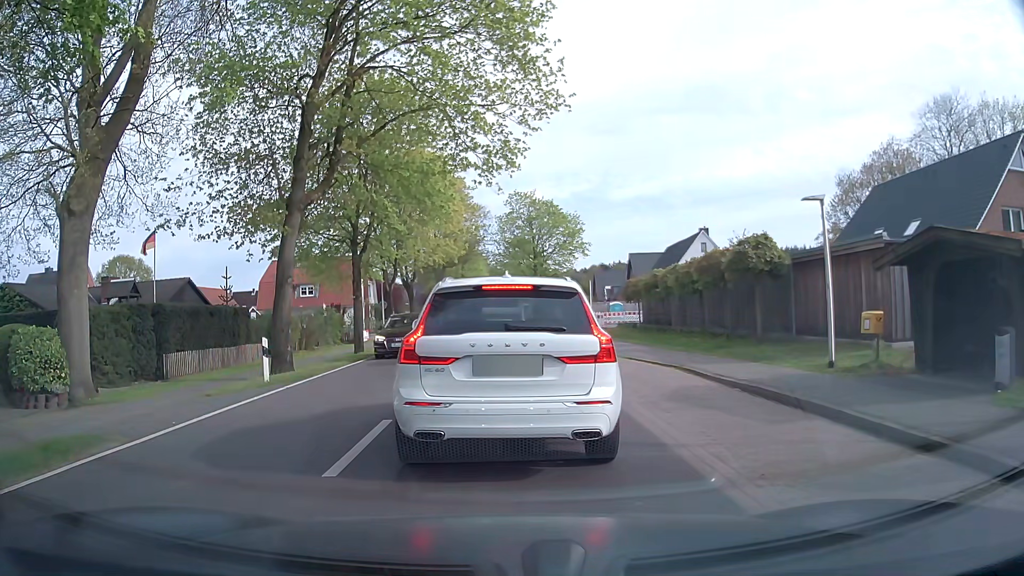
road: tertiary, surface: asphalt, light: Day
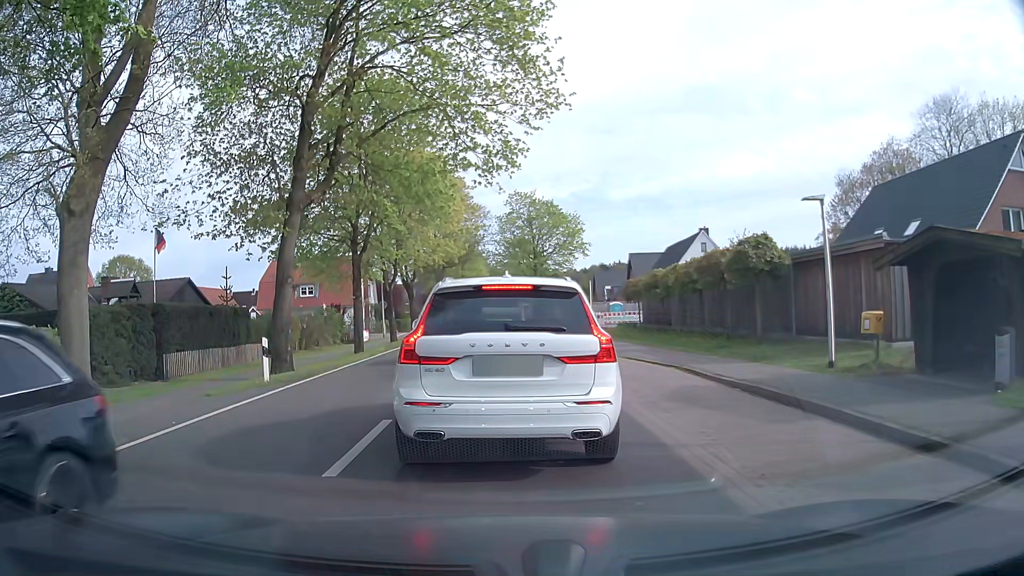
(0.0, 0.0) m; 0°
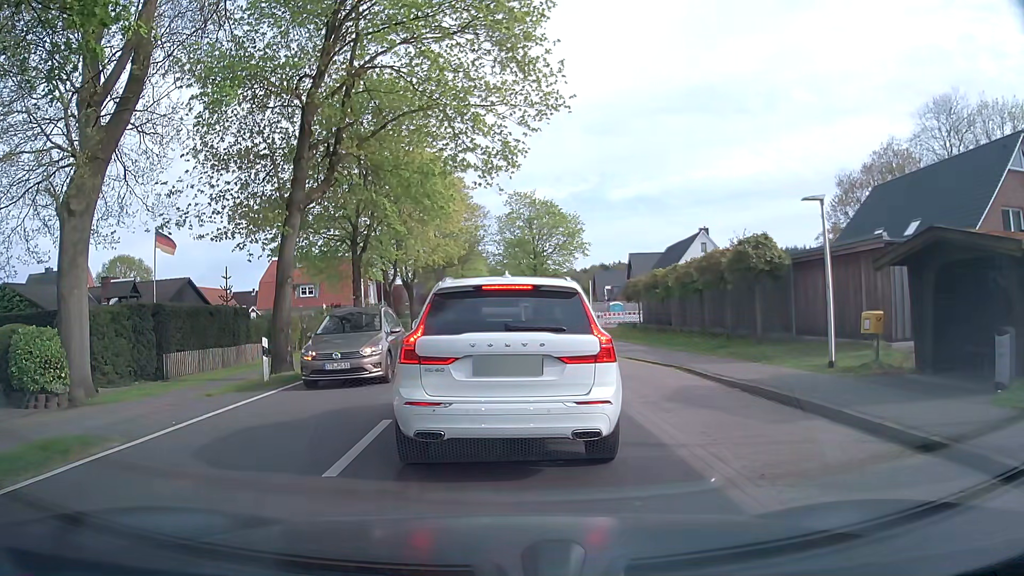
(0.0, 0.0) m; 0°
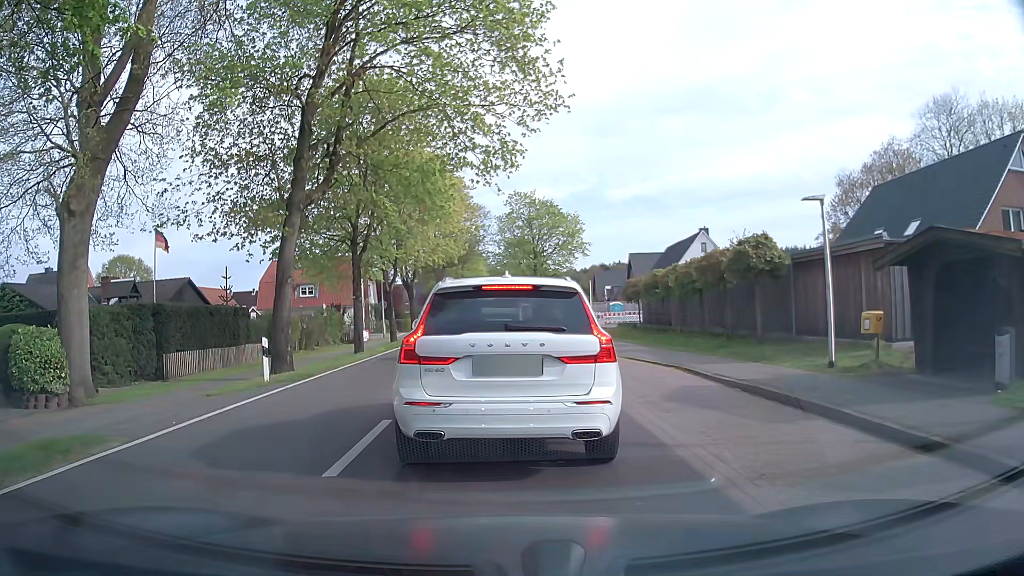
(0.0, 0.0) m; 0°
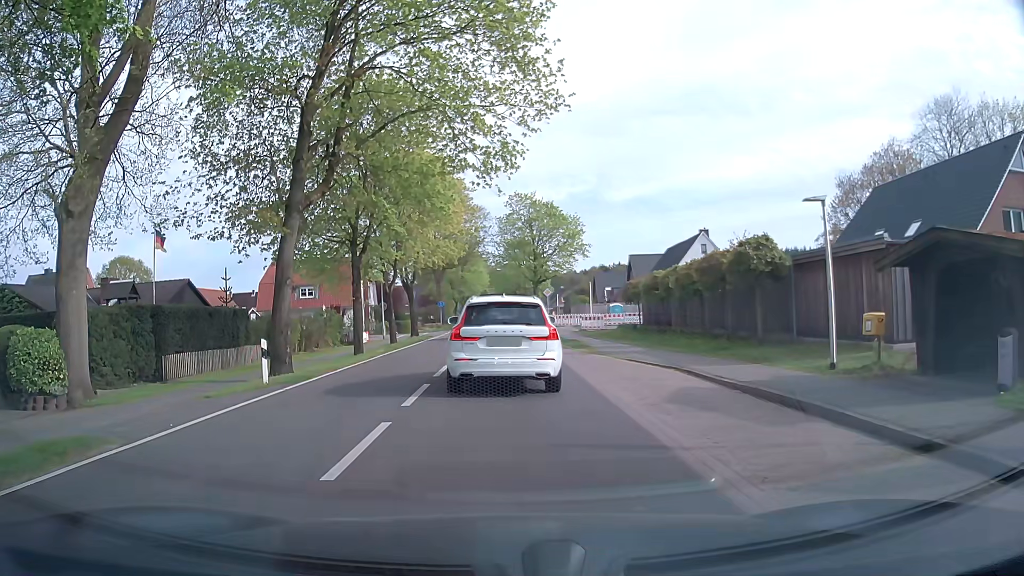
(0.0, +0.1) m; 0°
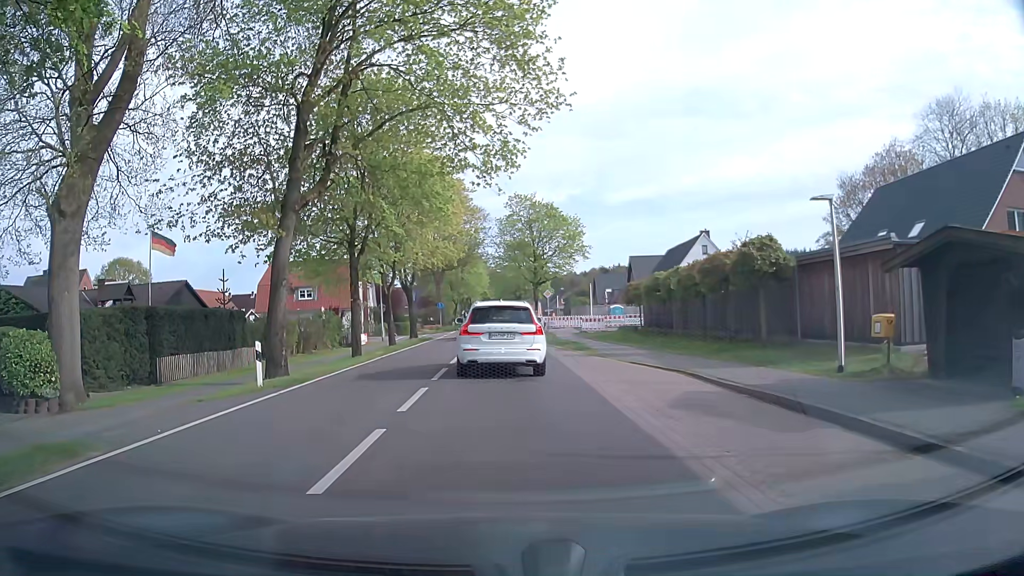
(0.0, +0.4) m; 0°
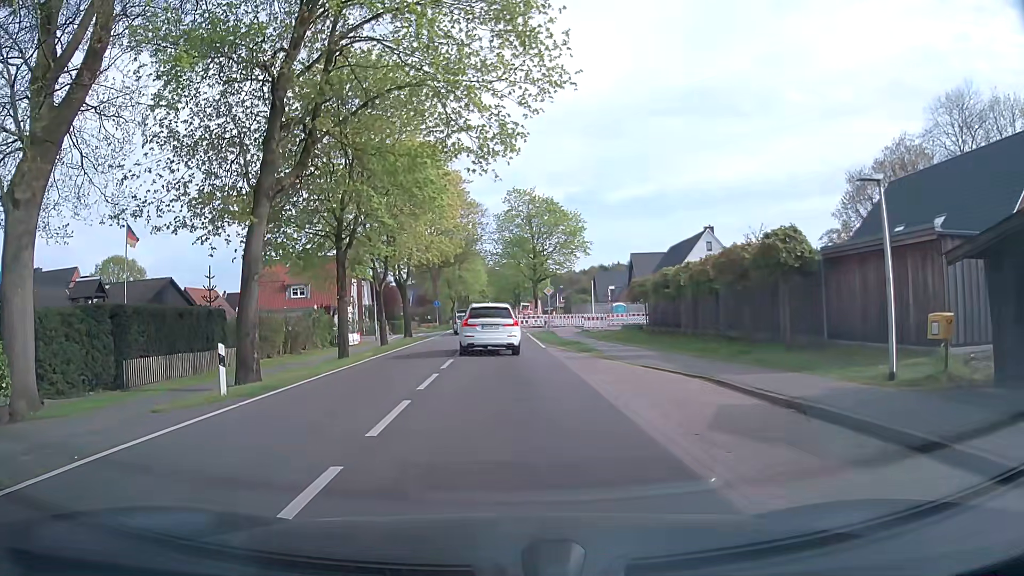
(0.0, +2.3) m; +1°
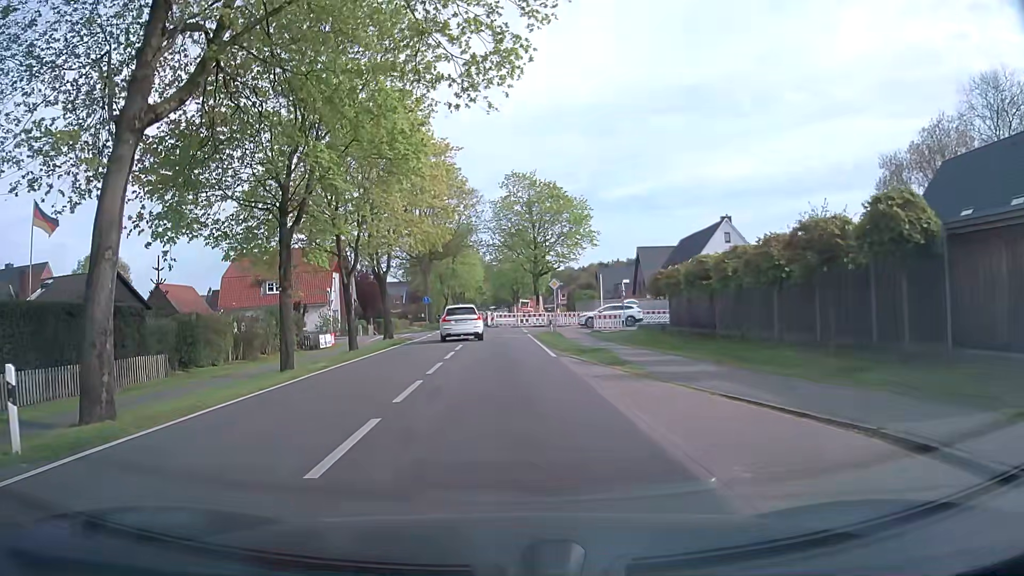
(0.0, +7.0) m; 0°
(0, +10) (0, +20) (-1, +30) (0, +40) (+7, +46) (+17, +46) (+27, +47) (+37, +47) (+47, +46) (+57, +46) m
